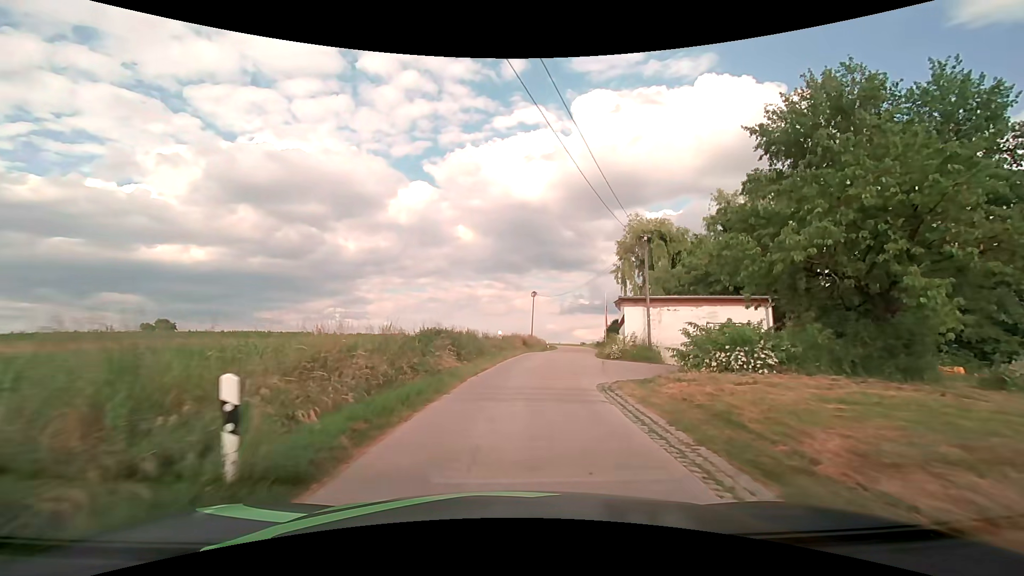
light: Day
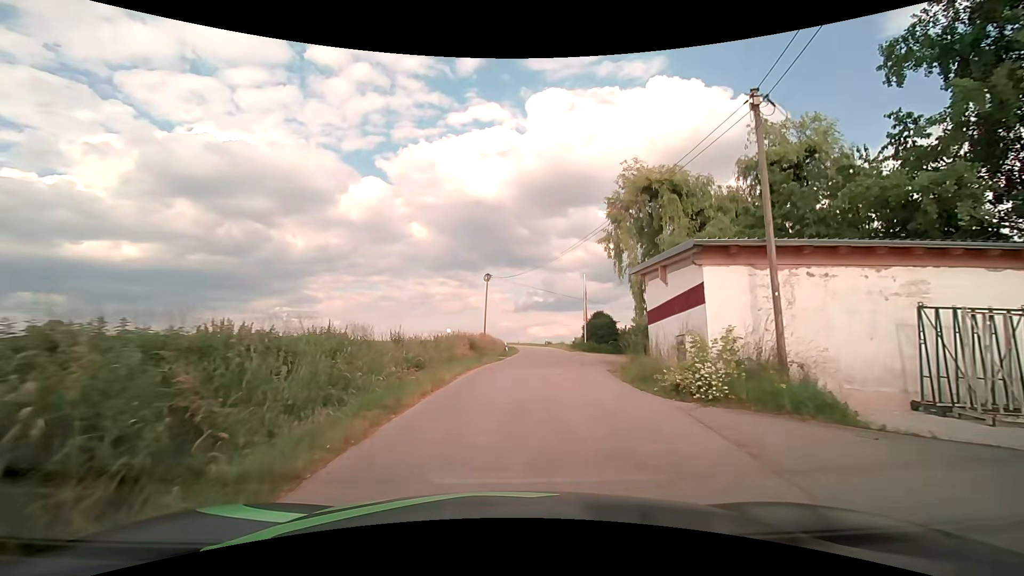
(+0.8, +16.4) m; +5°
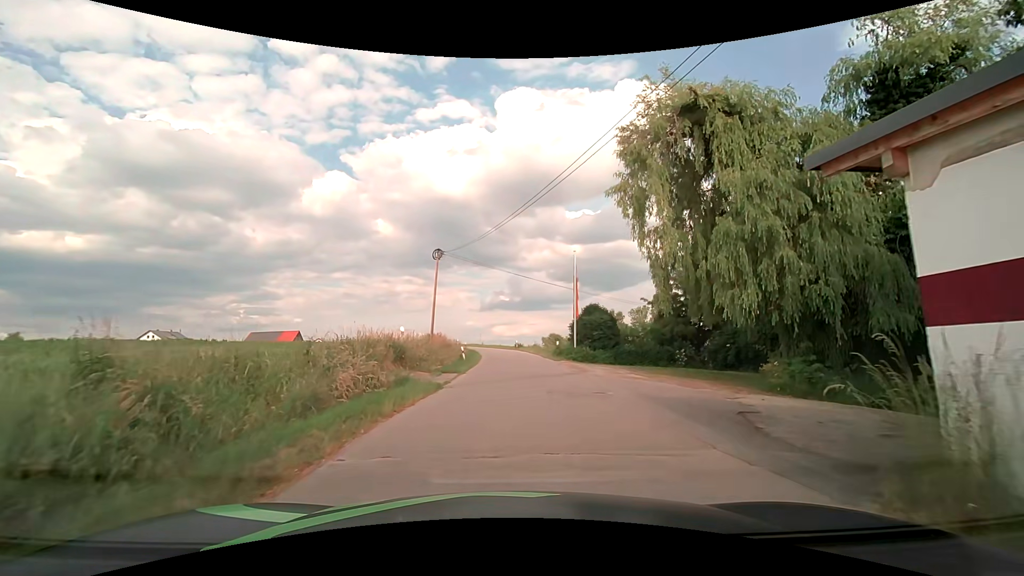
(+0.5, +12.7) m; +4°
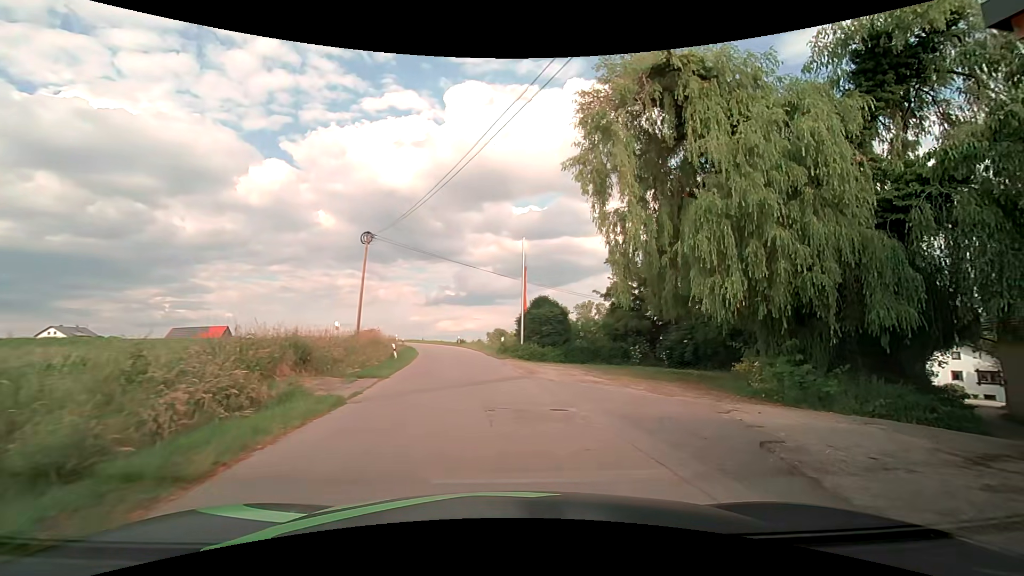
(+0.1, +3.4) m; +7°
